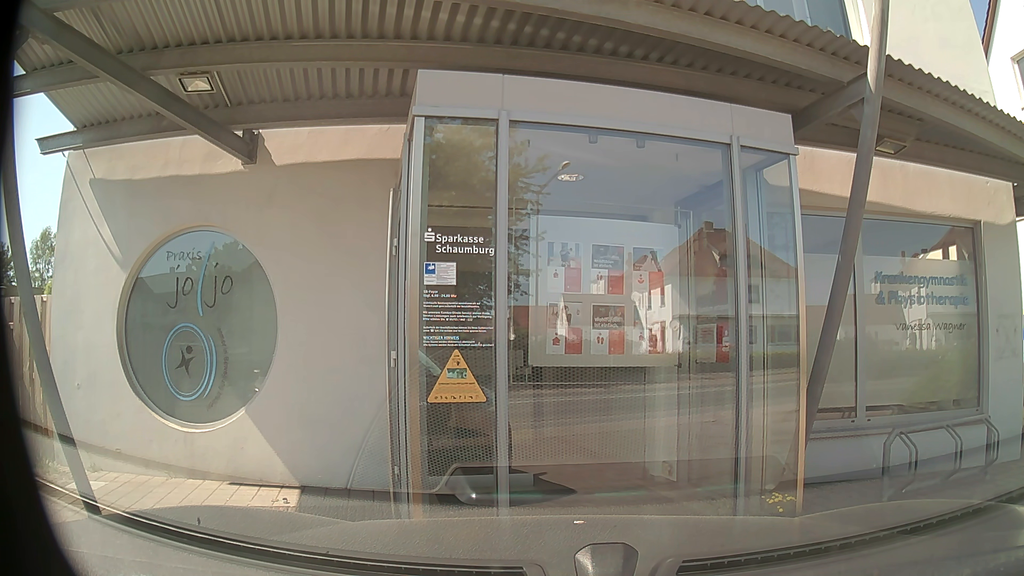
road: secondary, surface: asphalt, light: Day
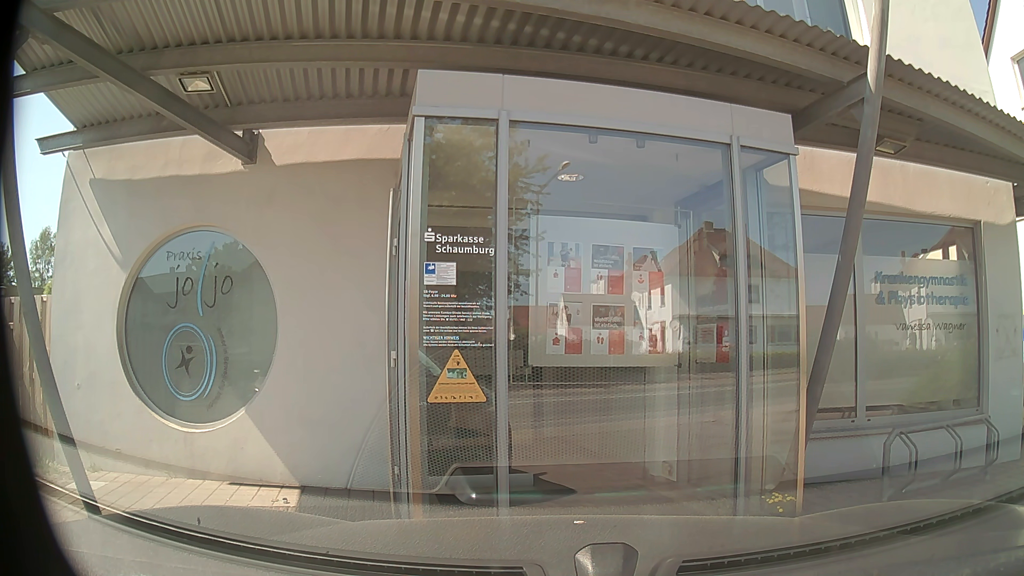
(0.0, 0.0) m; 0°
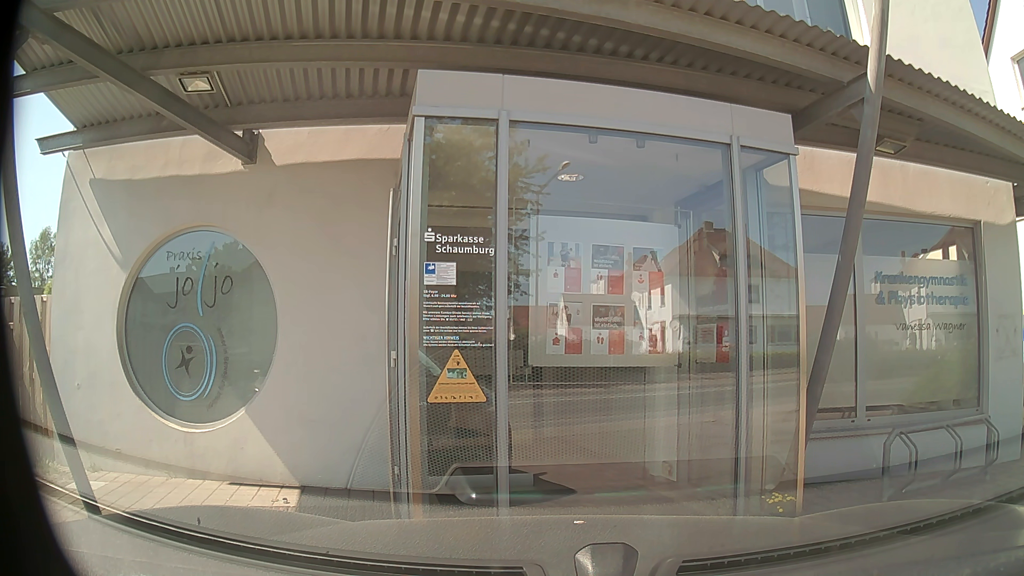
(0.0, 0.0) m; 0°
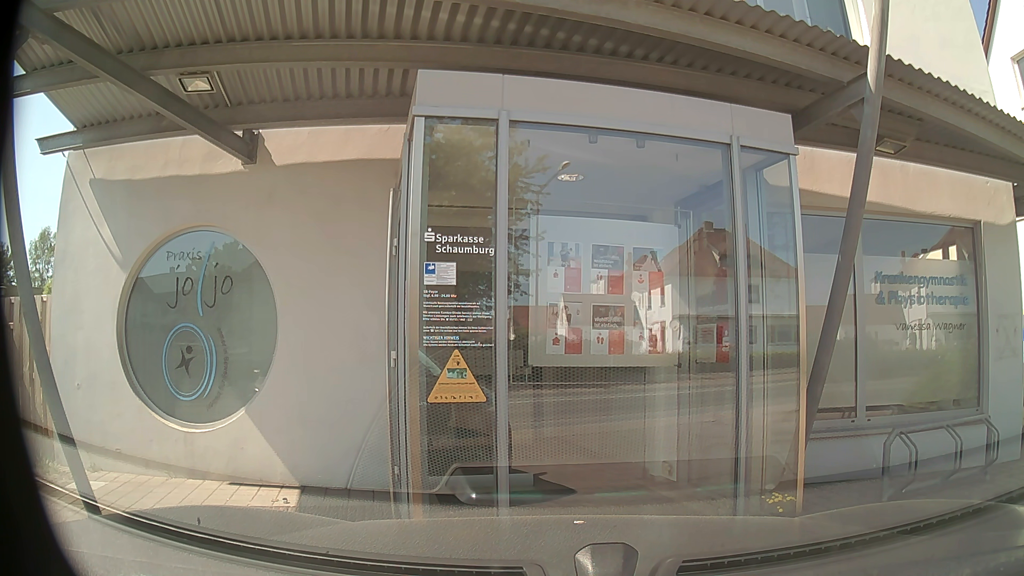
(0.0, 0.0) m; 0°
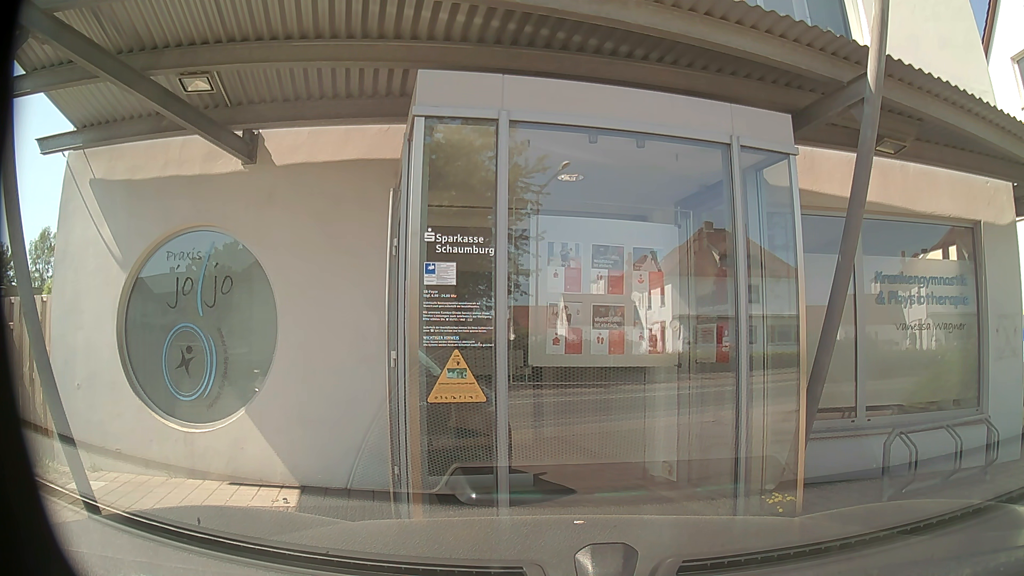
(0.0, 0.0) m; 0°
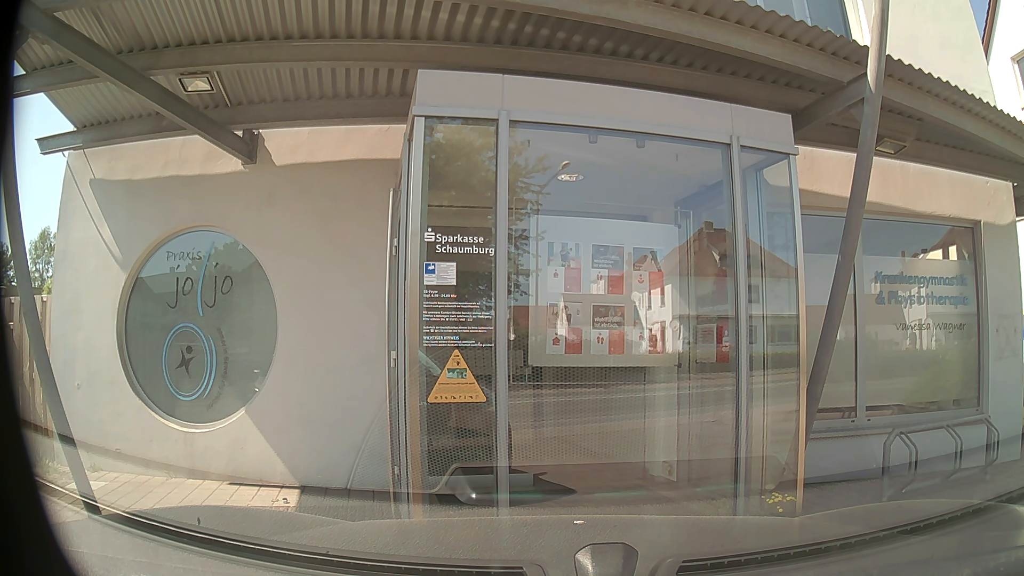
(0.0, 0.0) m; 0°
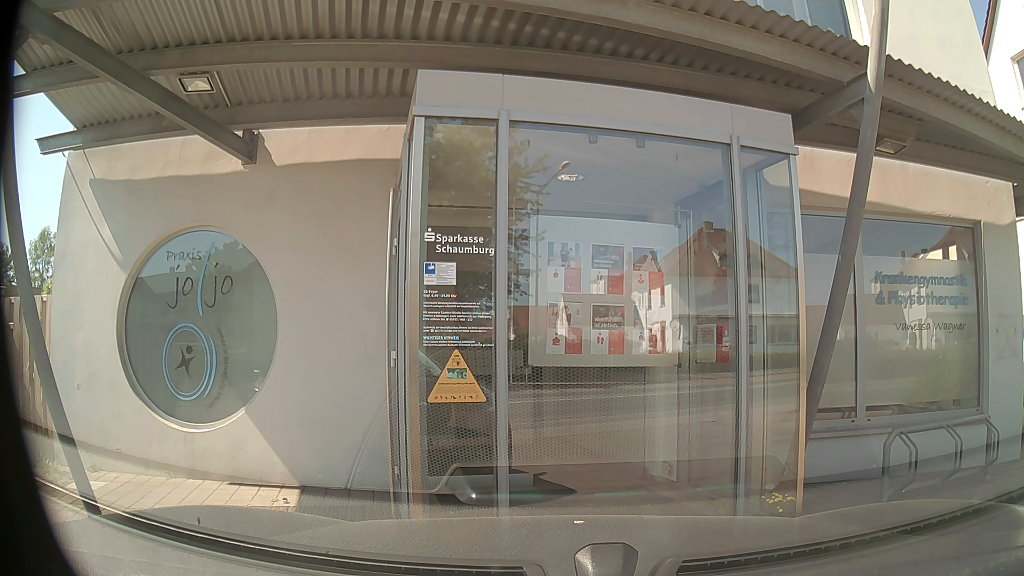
(0.0, 0.0) m; 0°
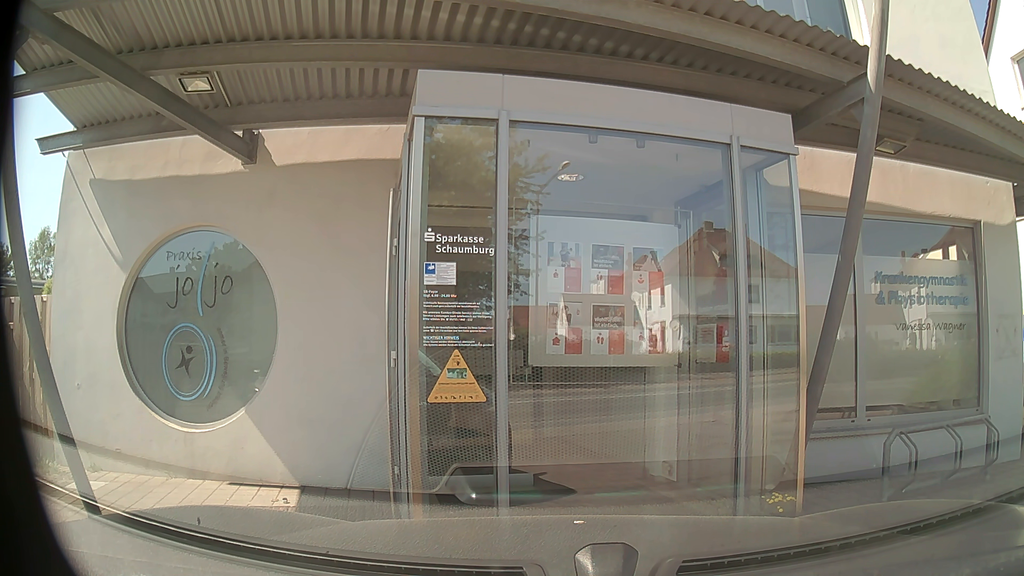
(0.0, 0.0) m; 0°
